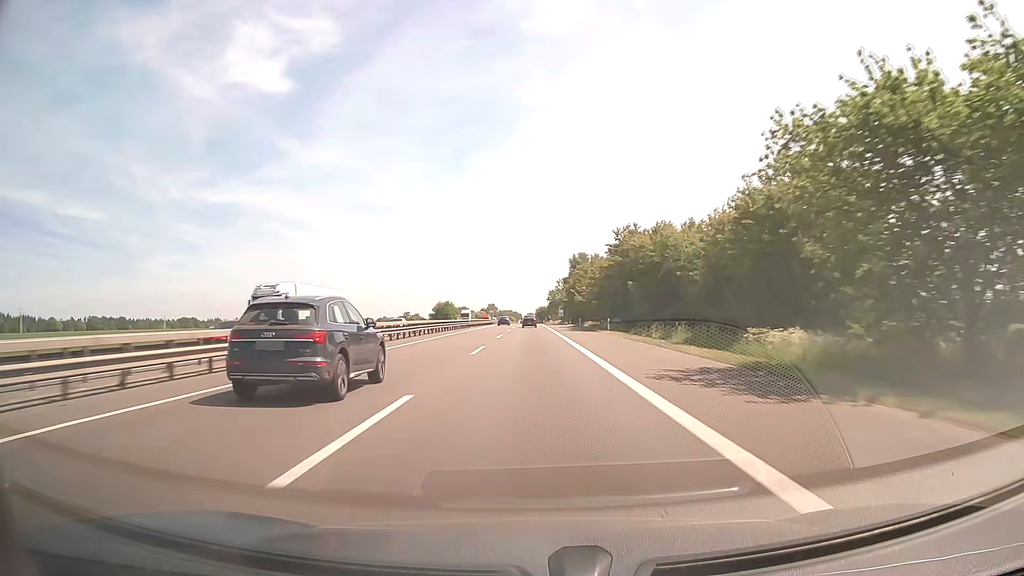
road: motorway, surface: asphalt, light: Day
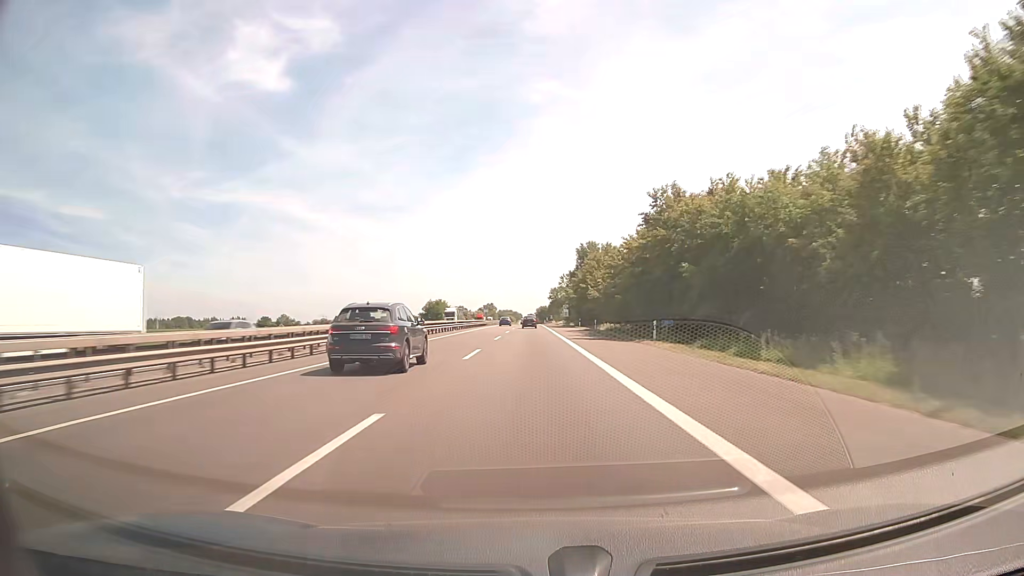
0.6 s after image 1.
(0.0, +19.9) m; 0°
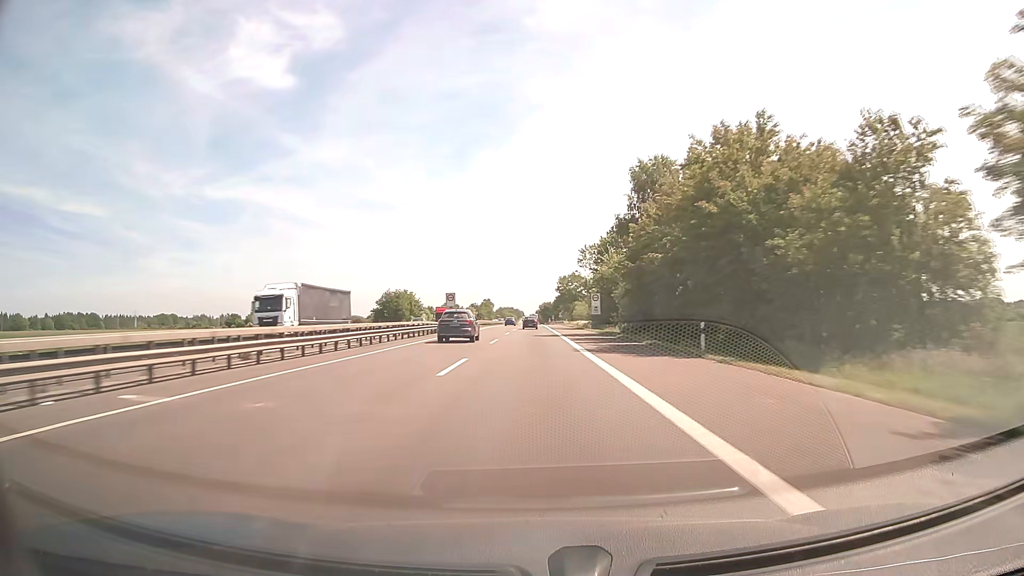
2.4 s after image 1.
(0.0, +59.2) m; 0°
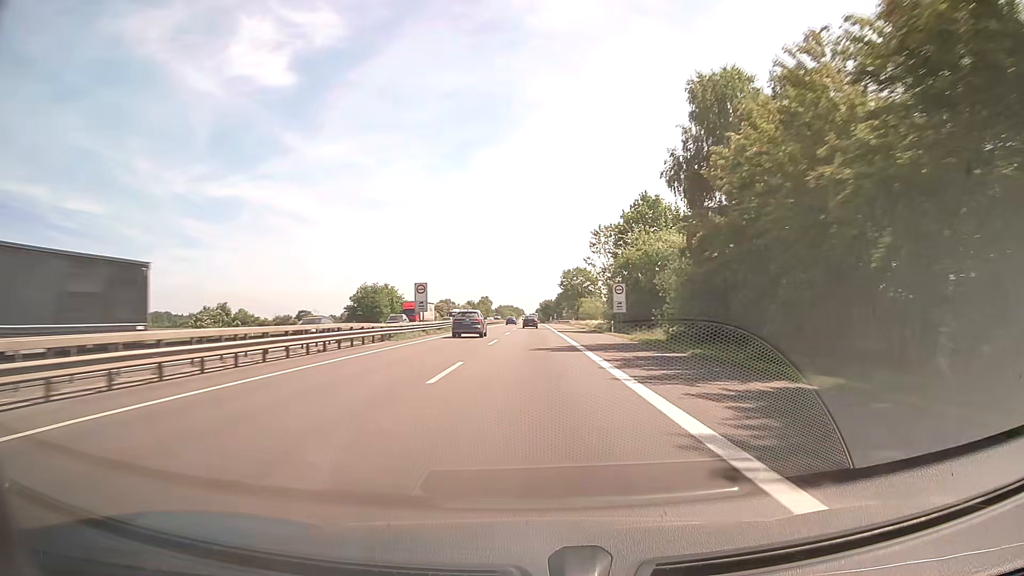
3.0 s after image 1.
(0.0, +19.6) m; 0°
